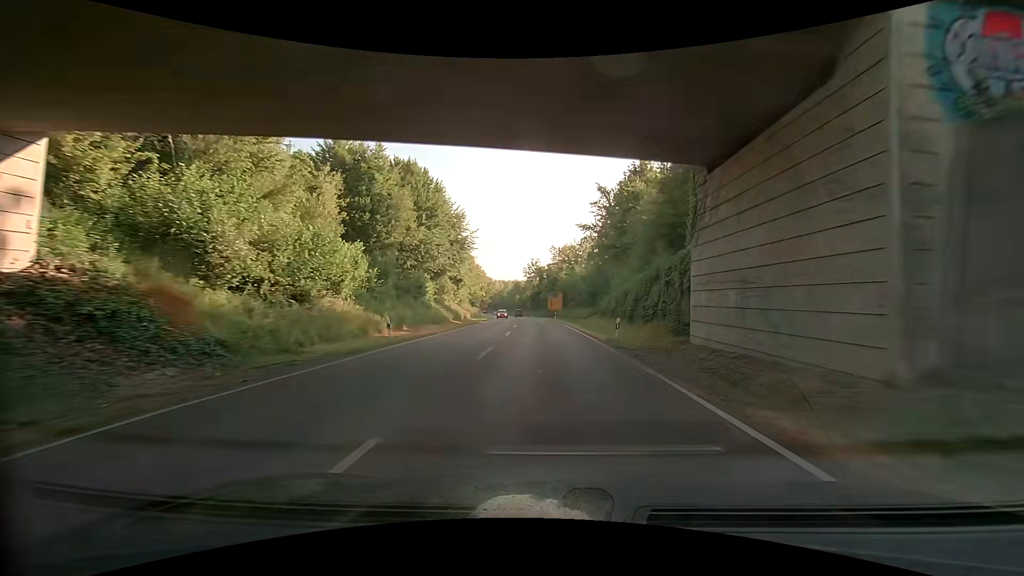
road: primary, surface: asphalt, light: Day
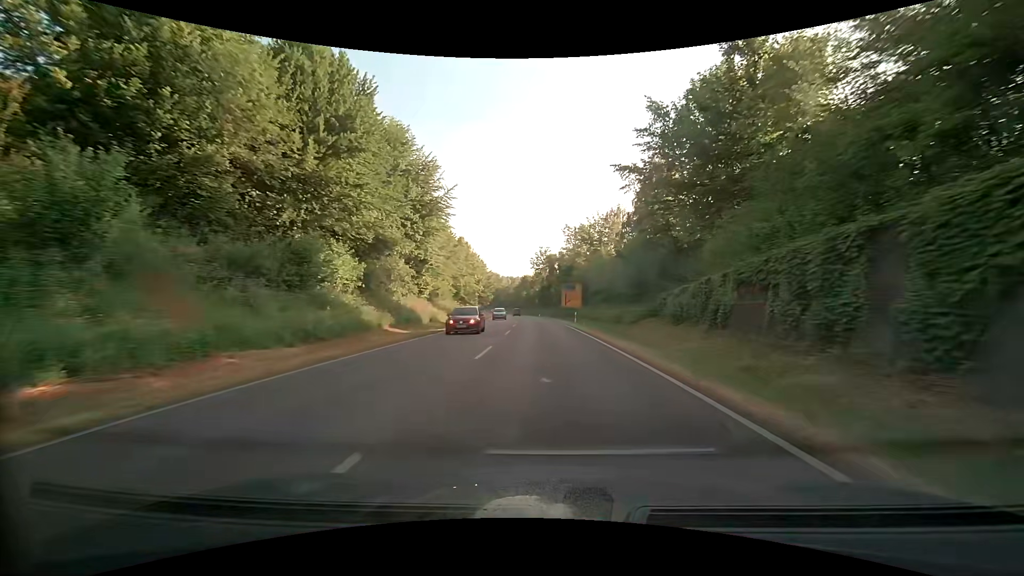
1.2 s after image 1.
(-0.3, +24.7) m; -2°
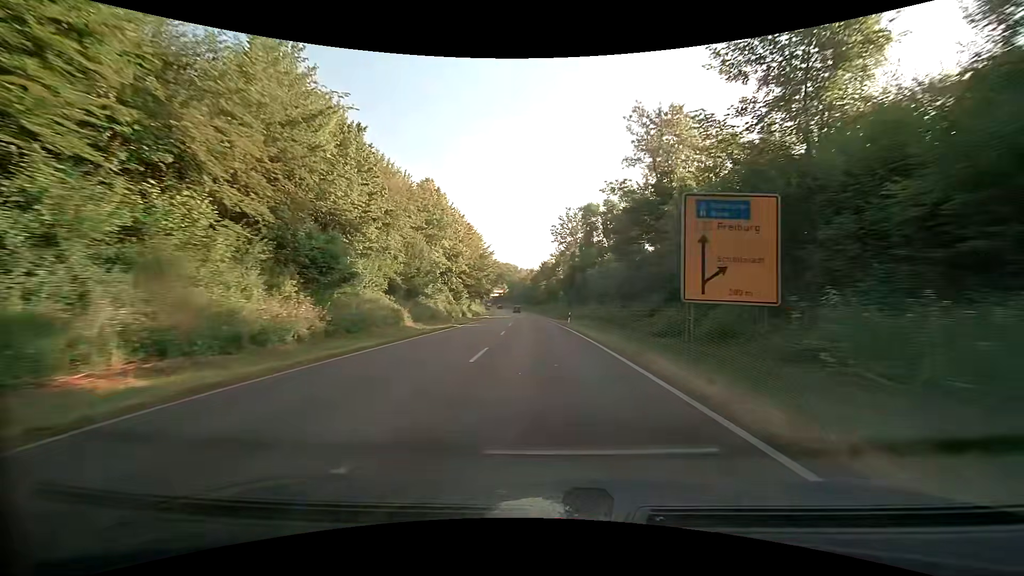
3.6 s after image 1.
(-0.9, +48.6) m; -3°
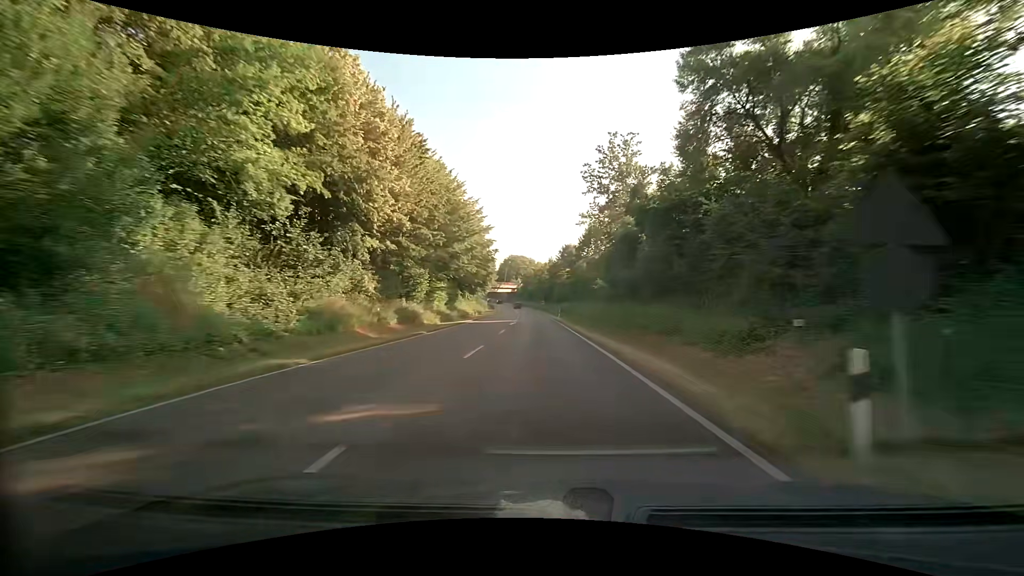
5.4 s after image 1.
(-0.6, +35.6) m; -2°
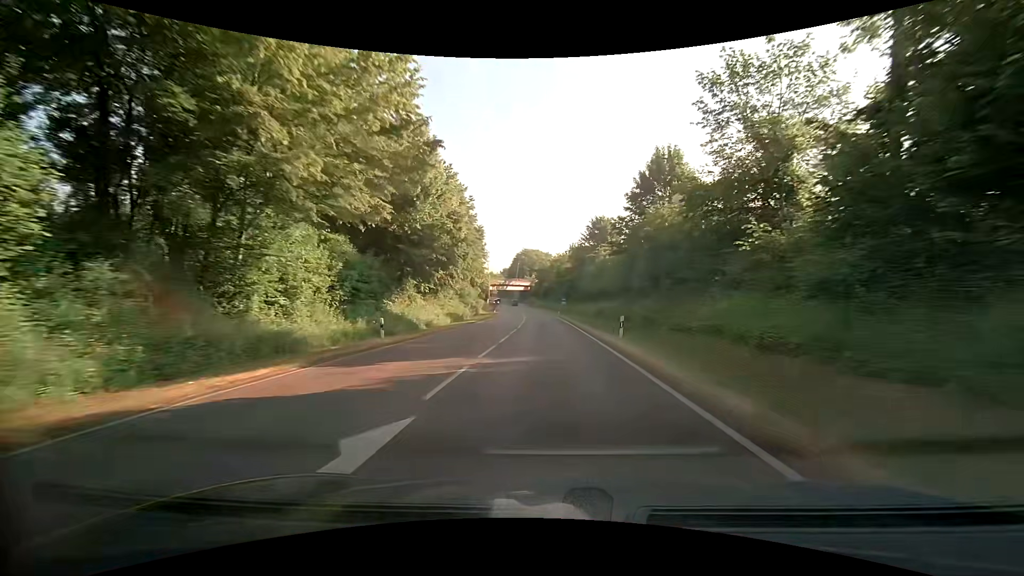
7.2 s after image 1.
(-0.4, +35.8) m; -2°
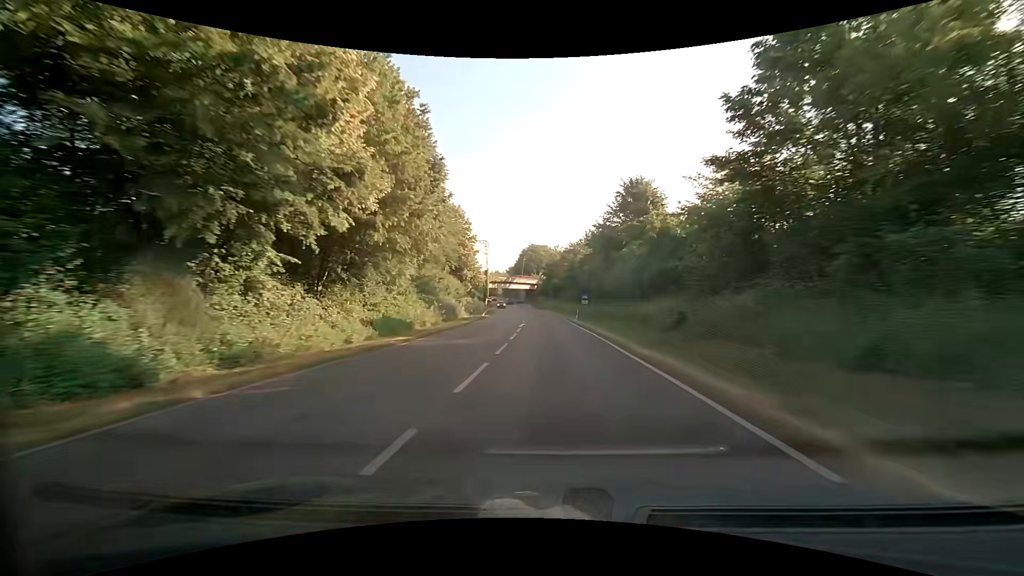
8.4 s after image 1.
(-0.2, +24.0) m; -1°
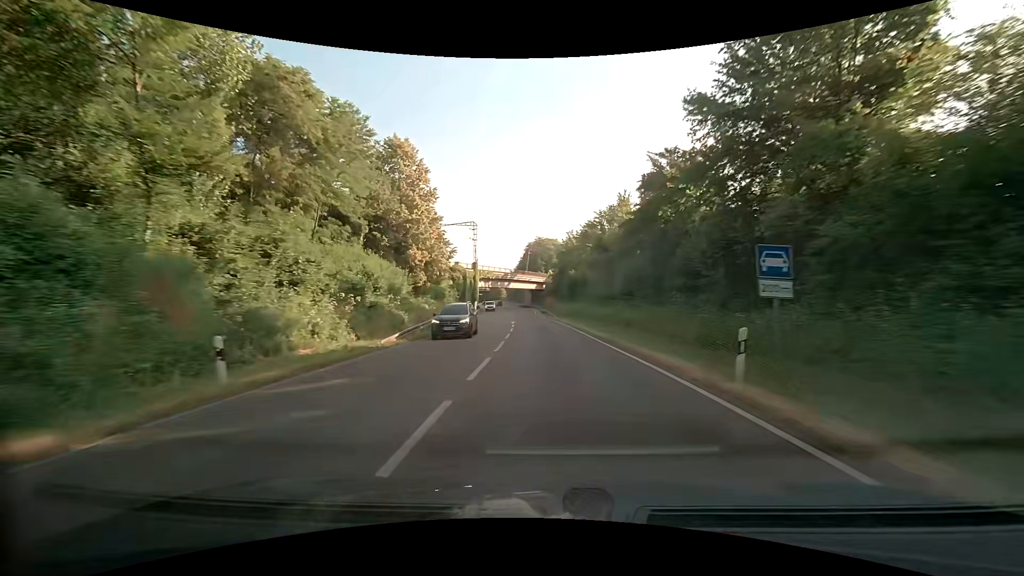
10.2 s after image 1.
(-0.2, +36.0) m; -1°
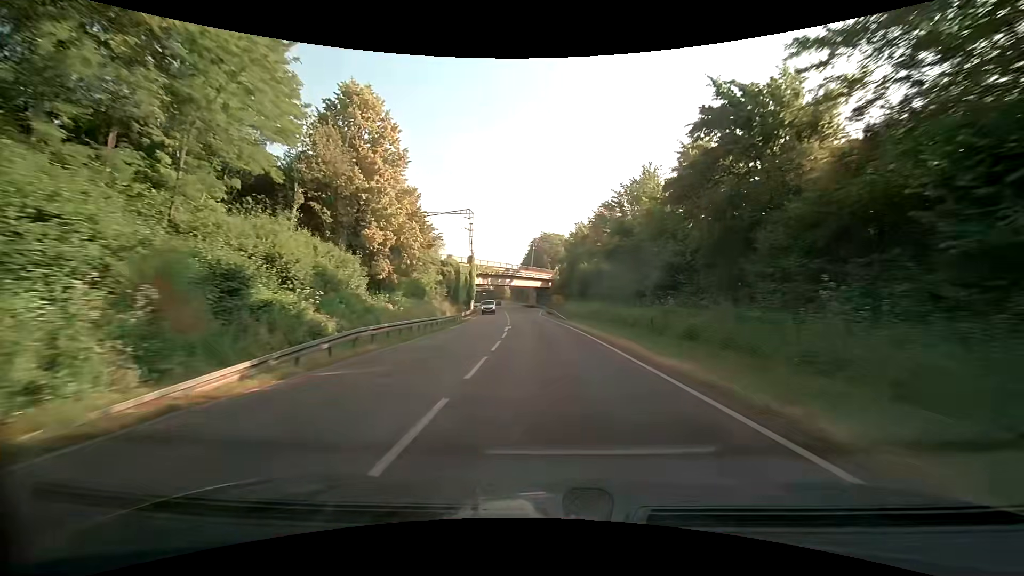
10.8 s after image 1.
(-0.1, +12.0) m; -1°
(0, +10) (0, +20) (0, +30) (-1, +40) (-2, +50) (-2, +60) (-3, +70) (-4, +80) (-5, +90) (-6, +100) m
